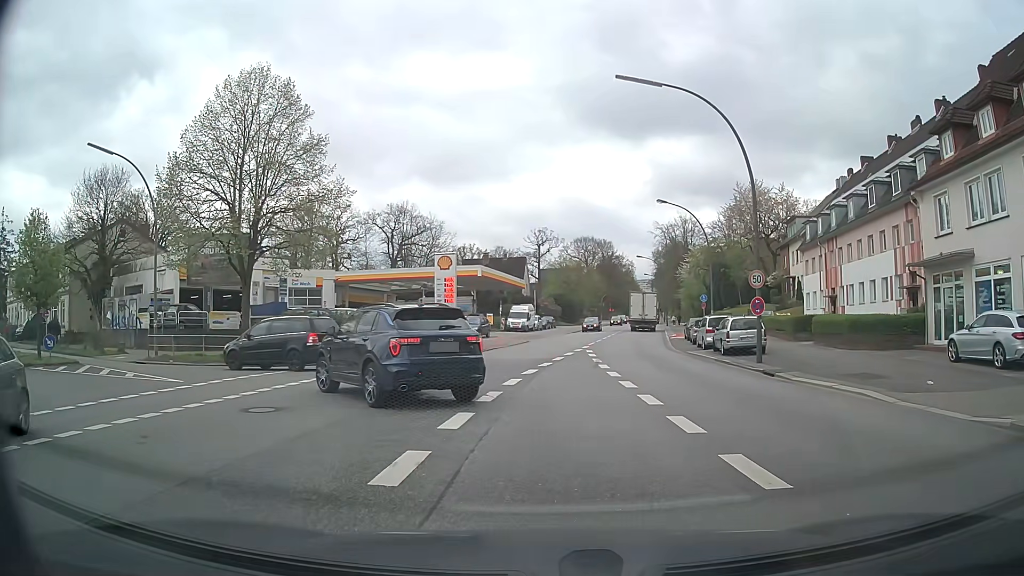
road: secondary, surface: asphalt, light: Day
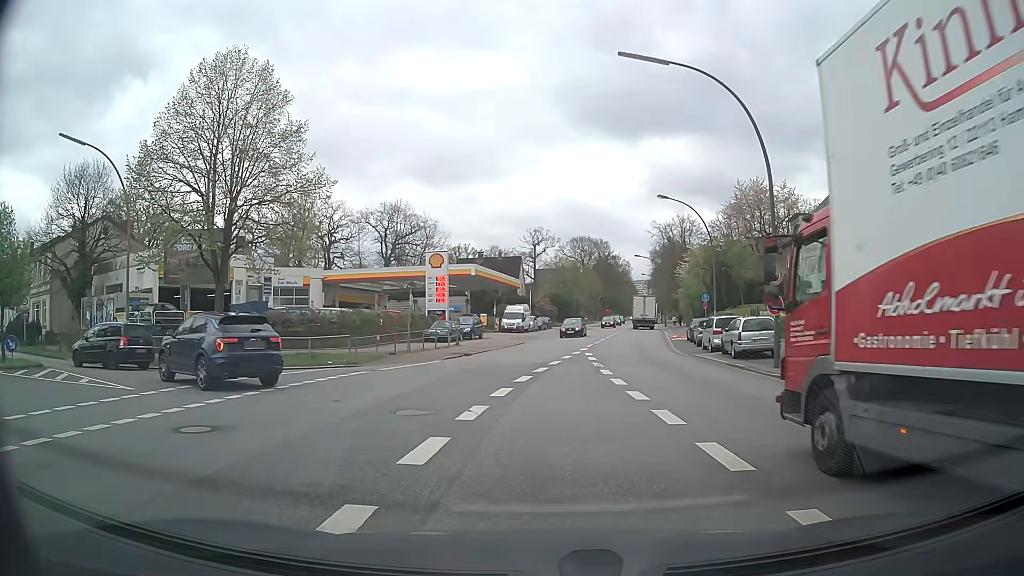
(+0.1, +2.2) m; +1°
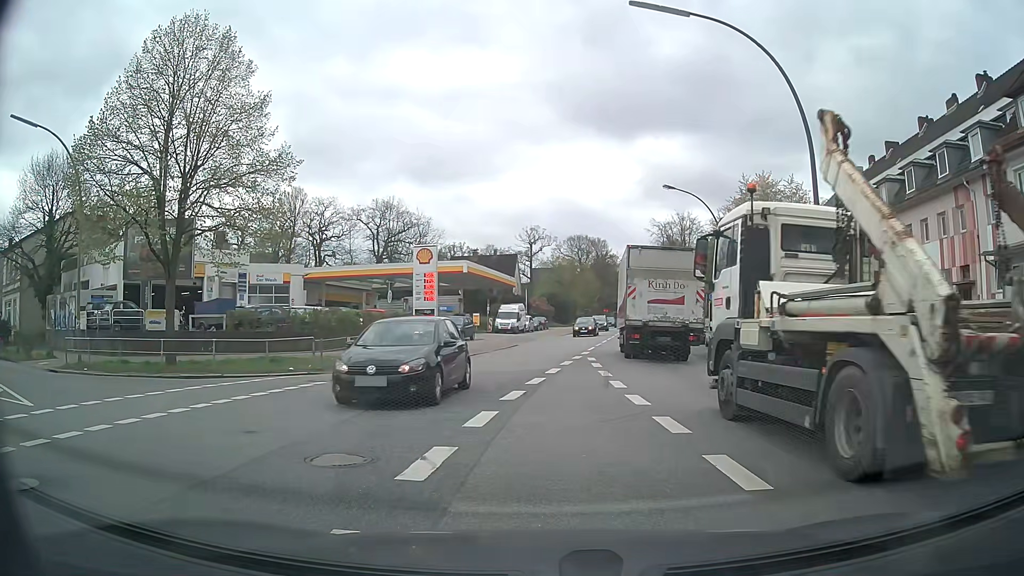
(0.0, +3.5) m; 0°
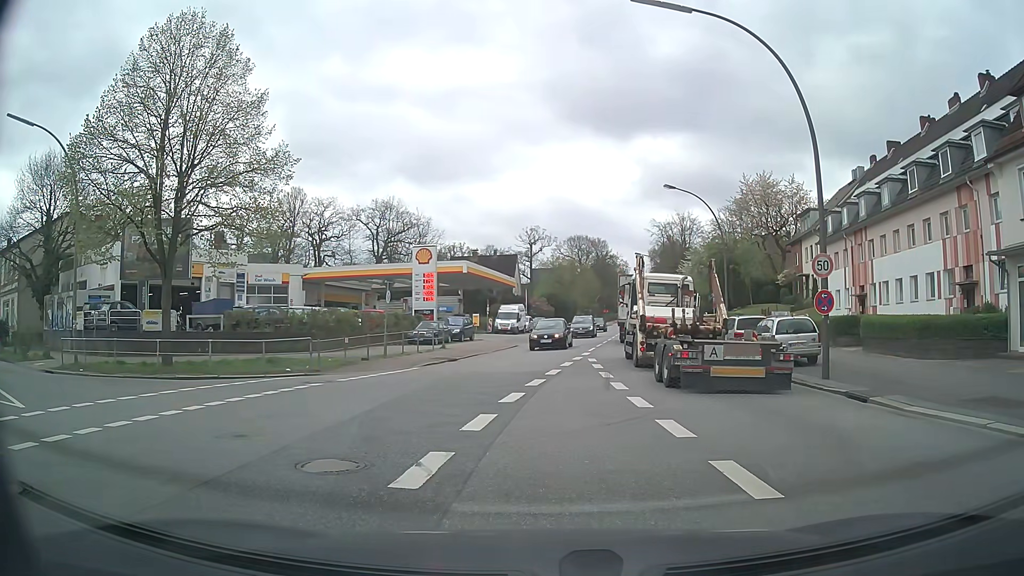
(0.0, +0.3) m; 0°
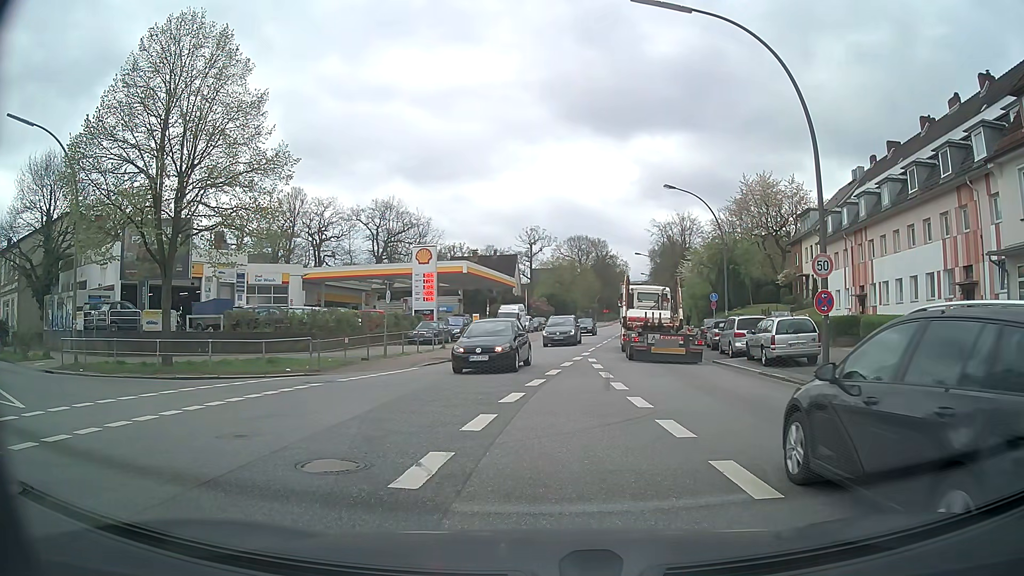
(0.0, 0.0) m; 0°
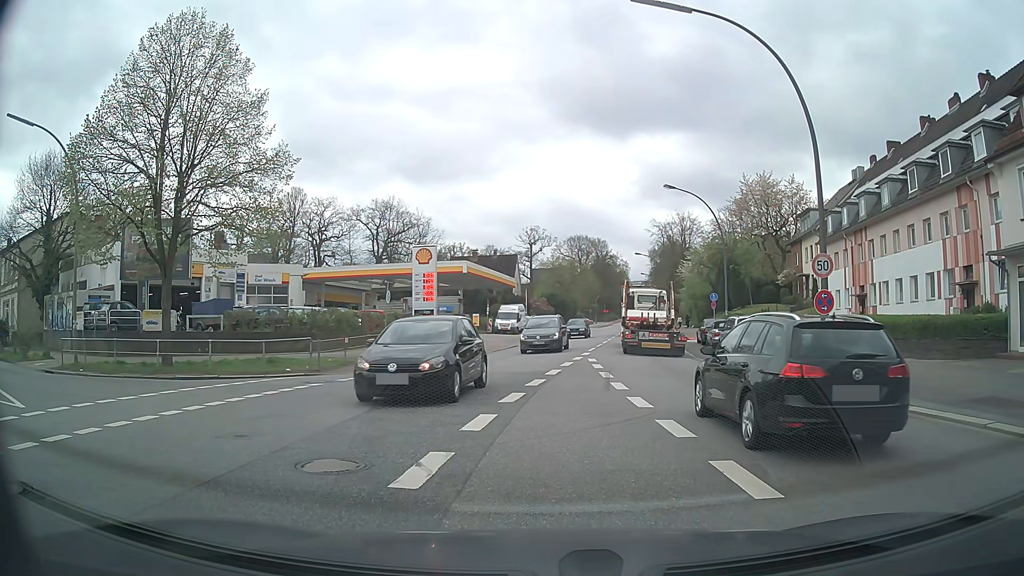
(0.0, 0.0) m; 0°
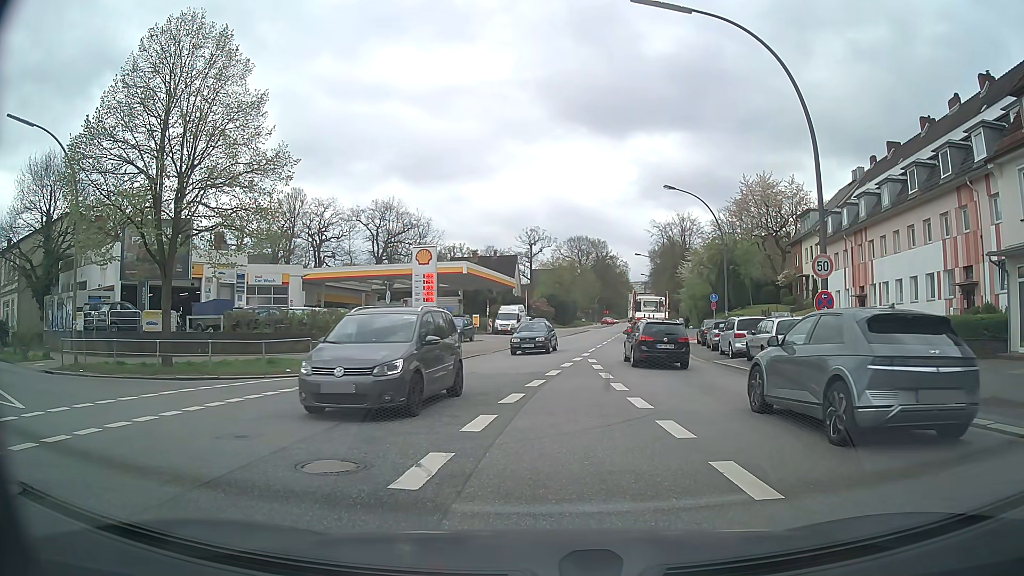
(0.0, 0.0) m; 0°
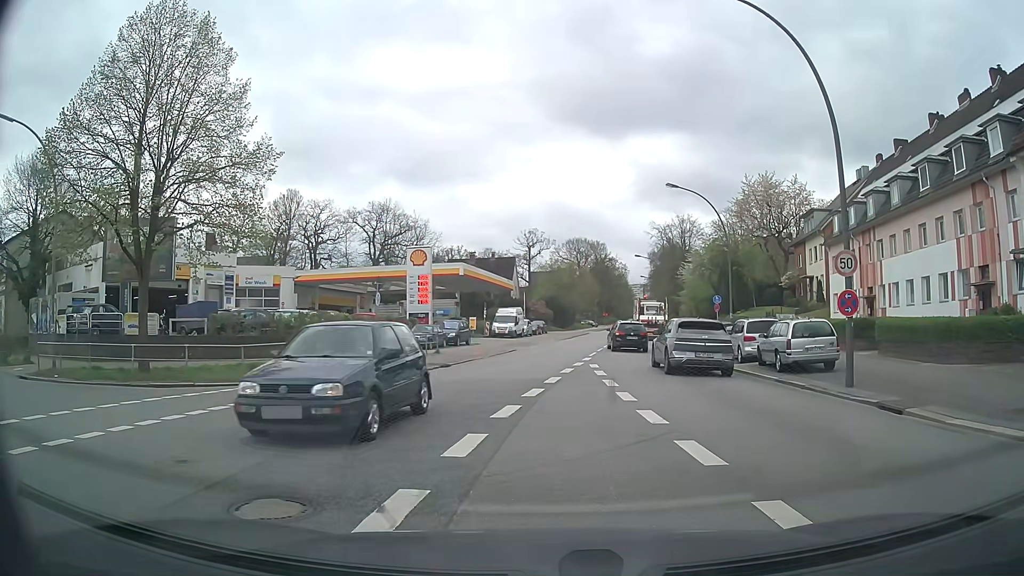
(0.0, +1.6) m; +2°
